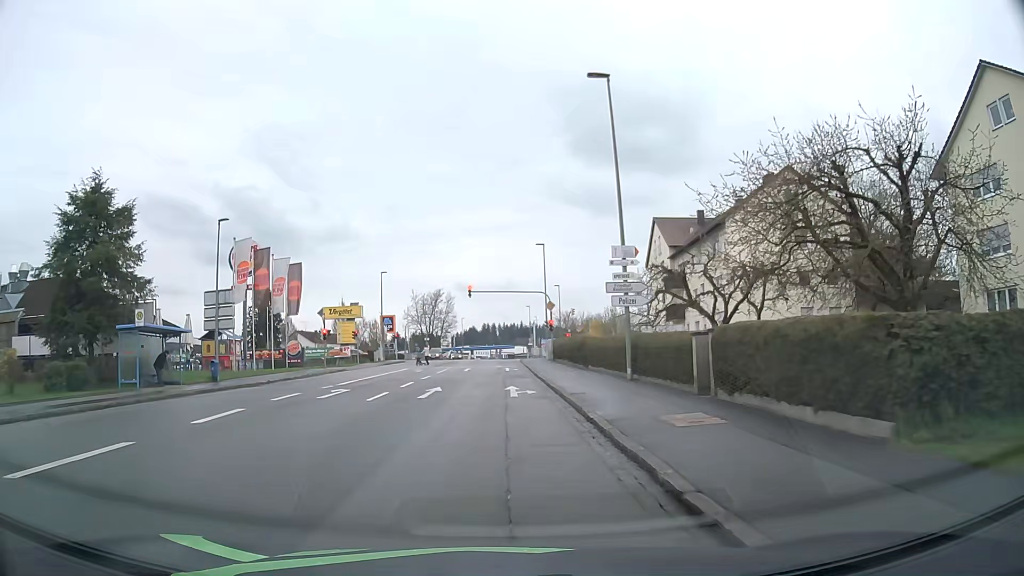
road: tertiary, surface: asphalt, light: Day
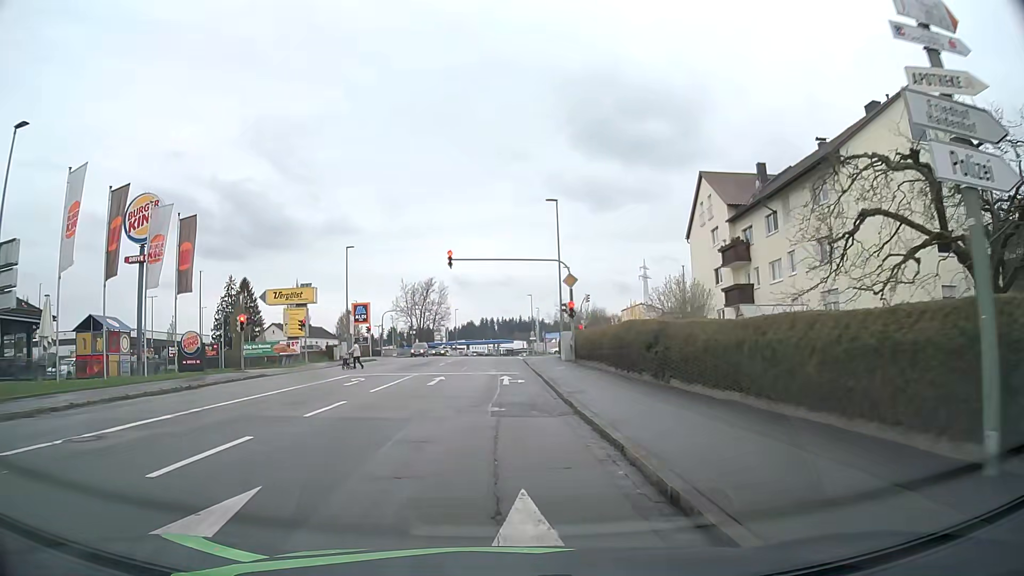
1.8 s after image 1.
(-0.1, +16.7) m; 0°
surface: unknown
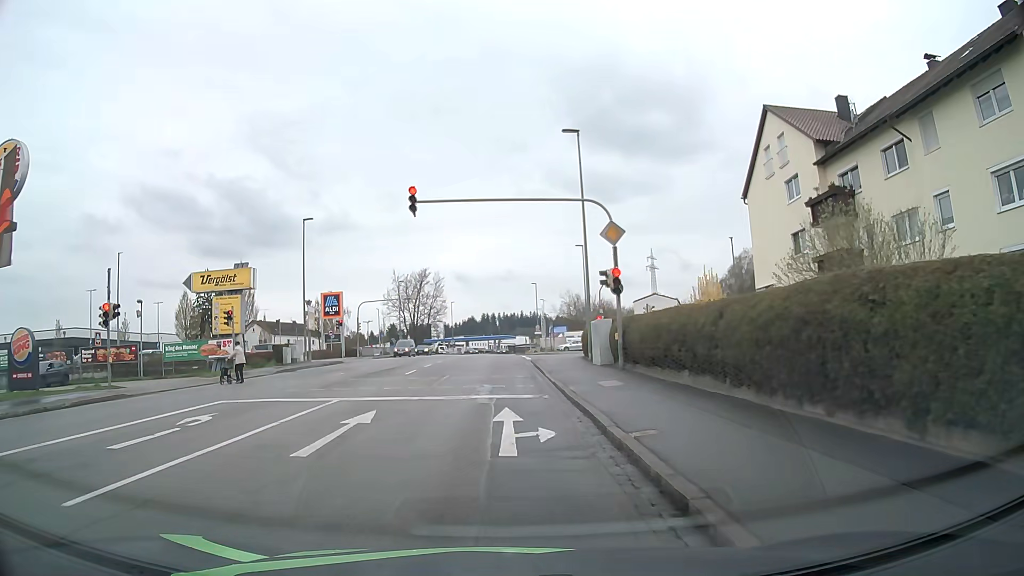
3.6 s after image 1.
(-0.1, +13.5) m; -2°
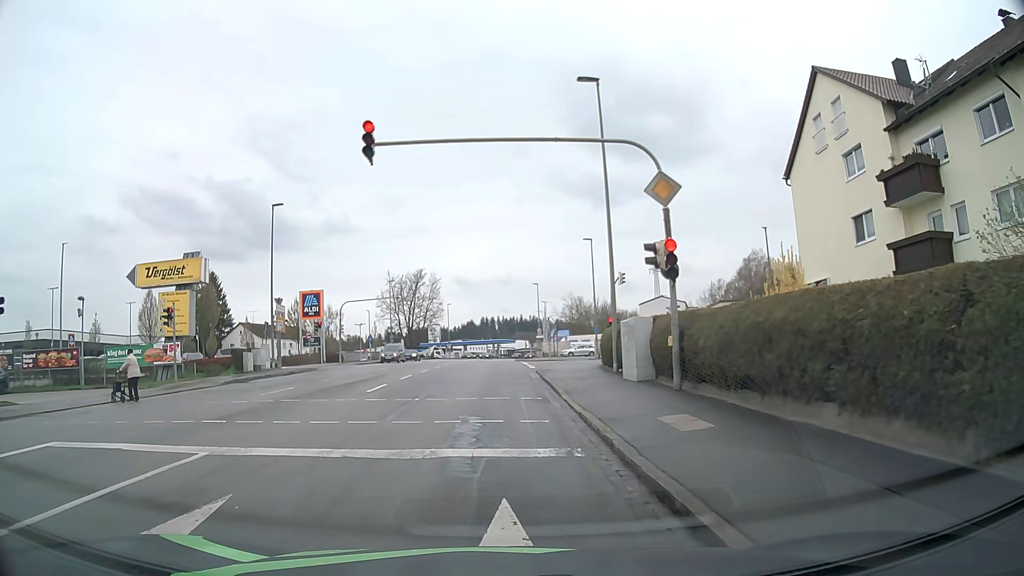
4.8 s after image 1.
(+0.1, +6.7) m; +1°
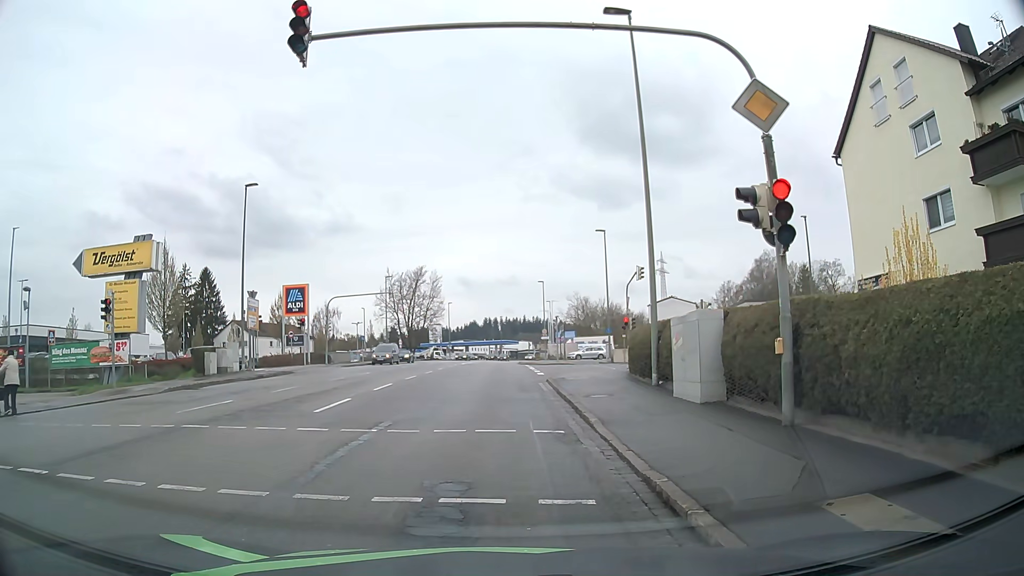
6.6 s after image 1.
(-0.1, +5.2) m; 0°
(0, +10) (0, +20) (0, +30) (+6, +38) (+16, +40) (+26, +39) (+36, +38) (+46, +37) (+55, +37) (+65, +36) m
